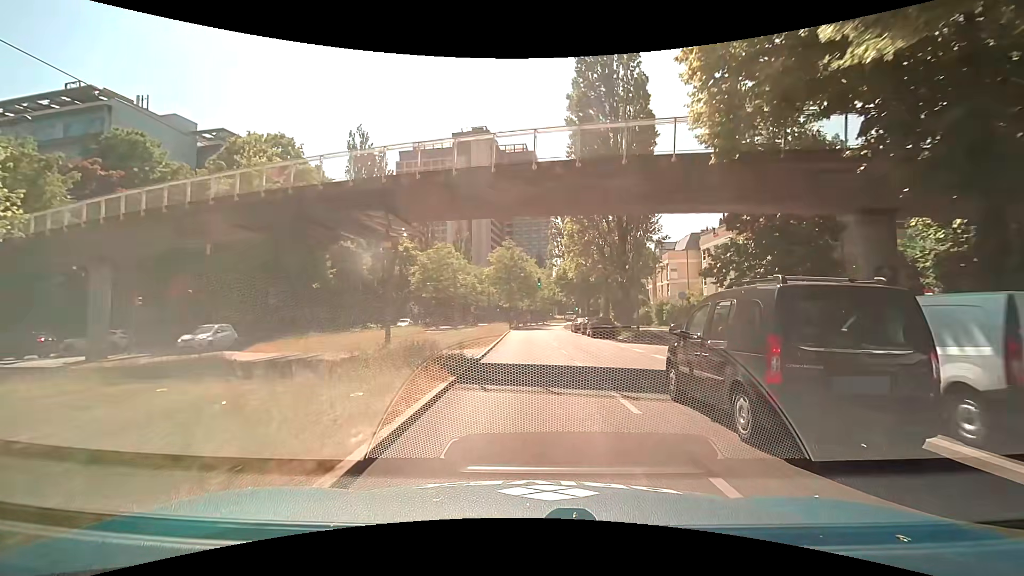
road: secondary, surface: asphalt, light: Day
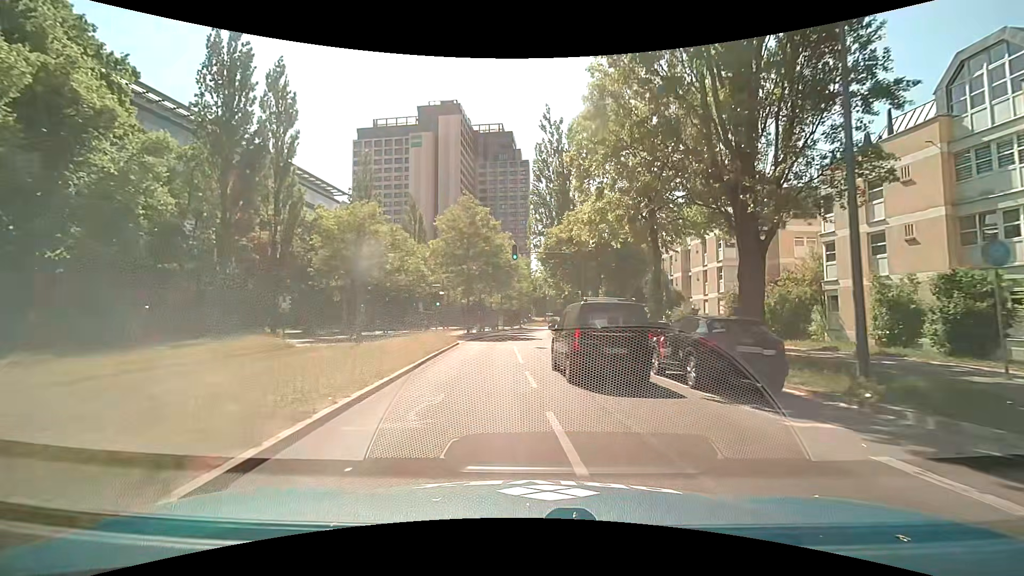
(+0.5, +25.7) m; +3°
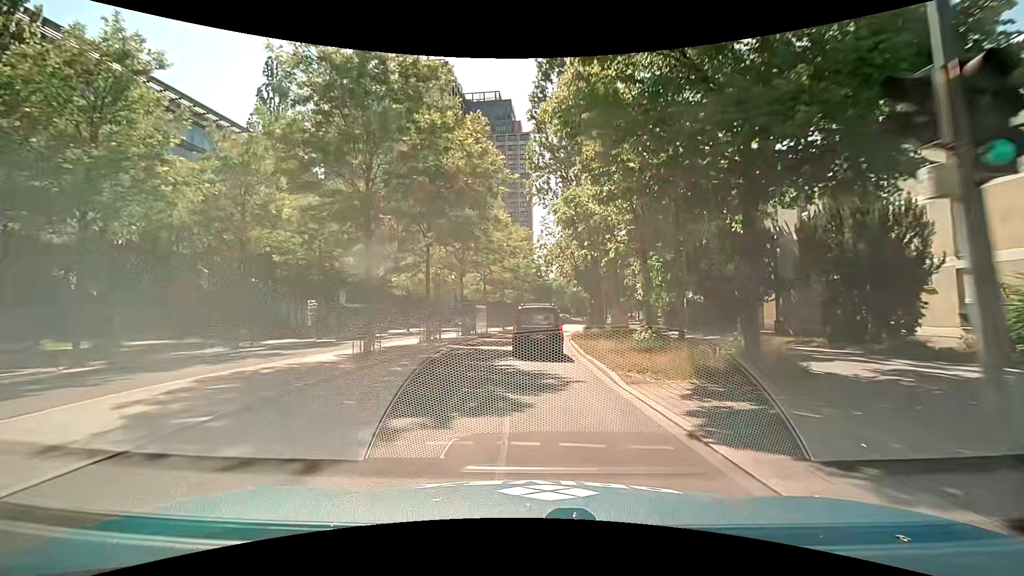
(+0.2, +27.2) m; 0°
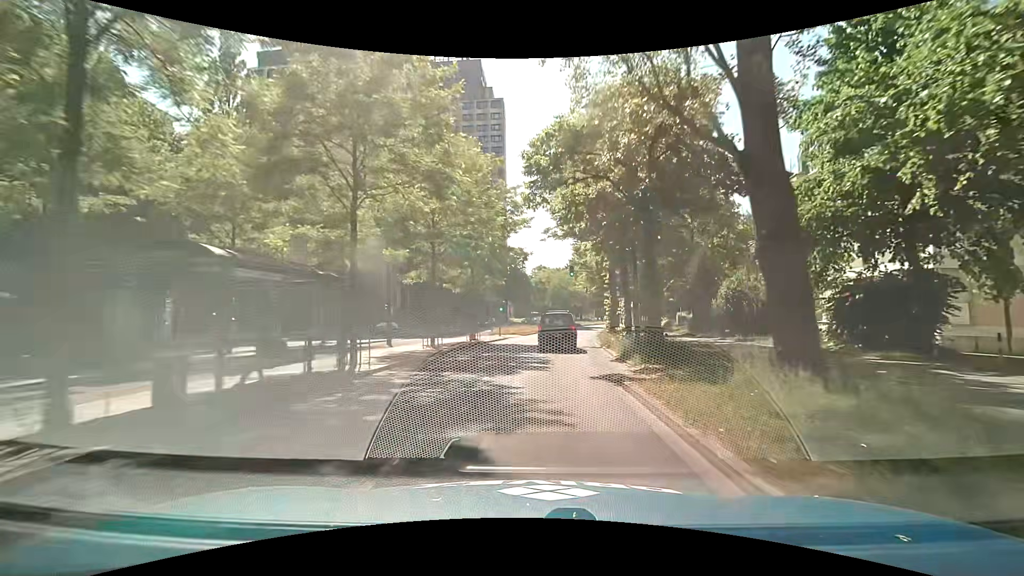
(+0.5, +28.5) m; +3°
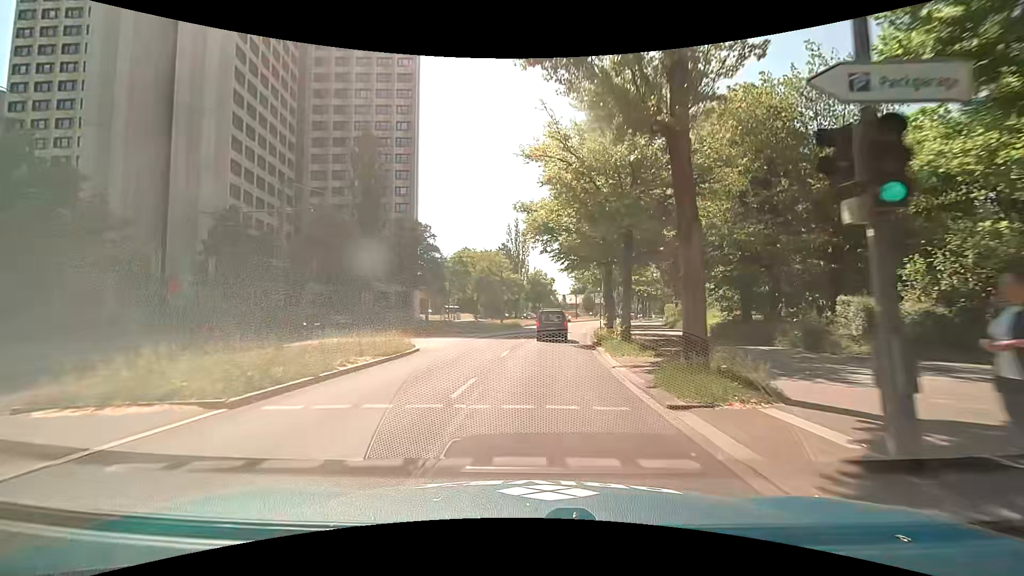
(+2.8, +38.1) m; +7°
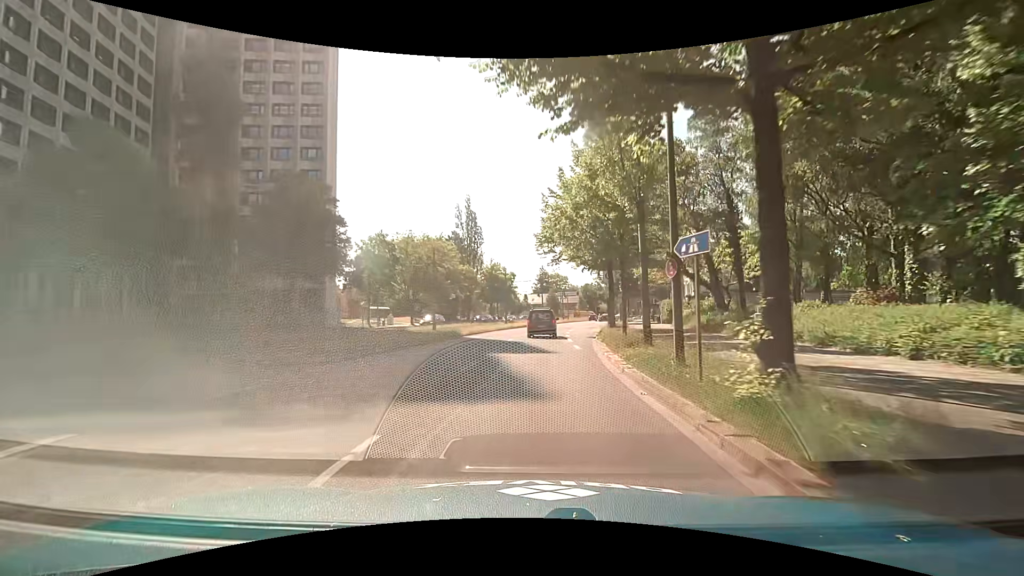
(+1.0, +23.0) m; +5°
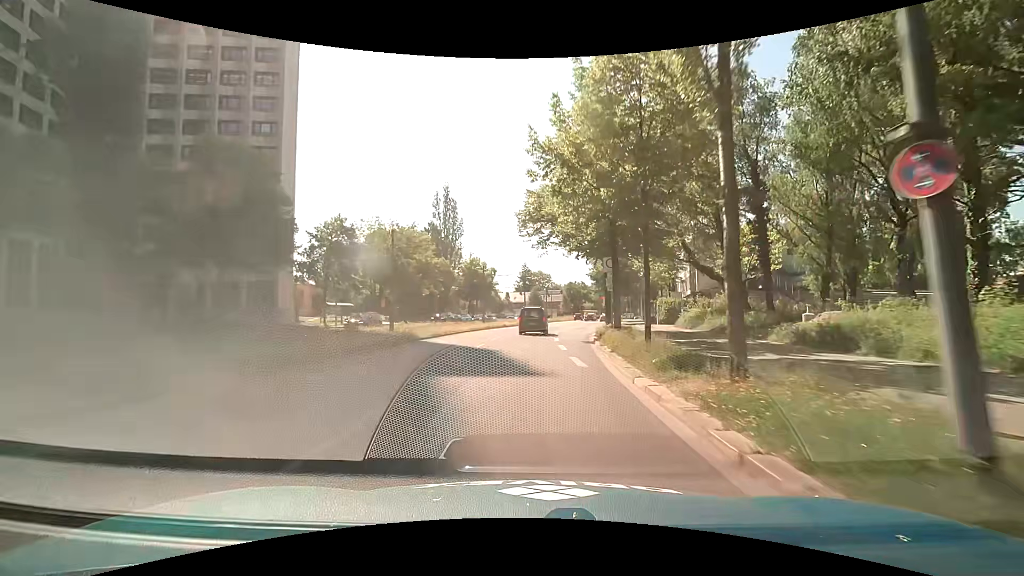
(+0.2, +7.6) m; +2°
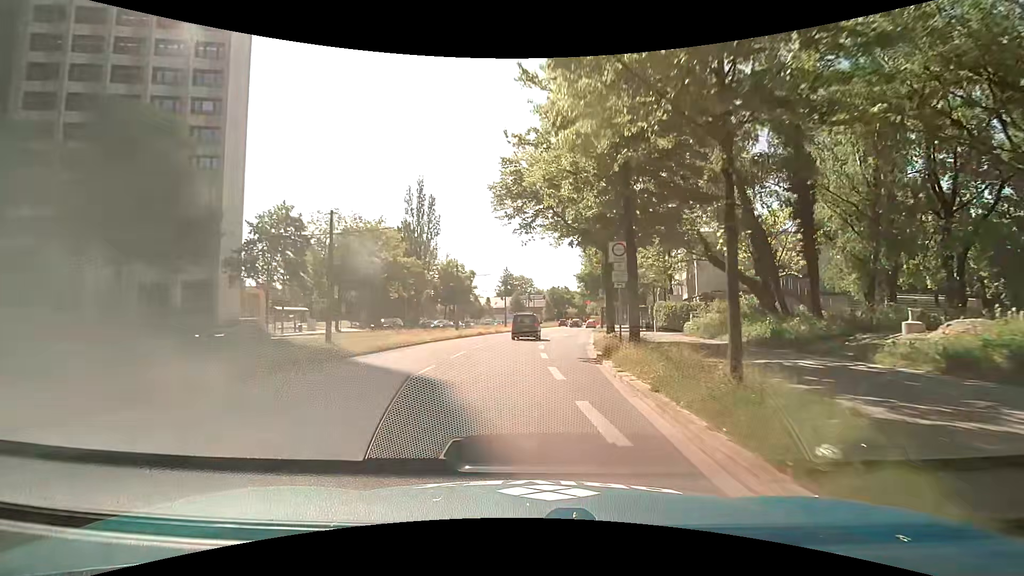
(+0.1, +7.5) m; +2°
(0, +10) (+1, +20) (+1, +30) (+3, +40) (+4, +50) (+5, +60) (+7, +70) (+8, +79) (+10, +89) (+11, +99) m
